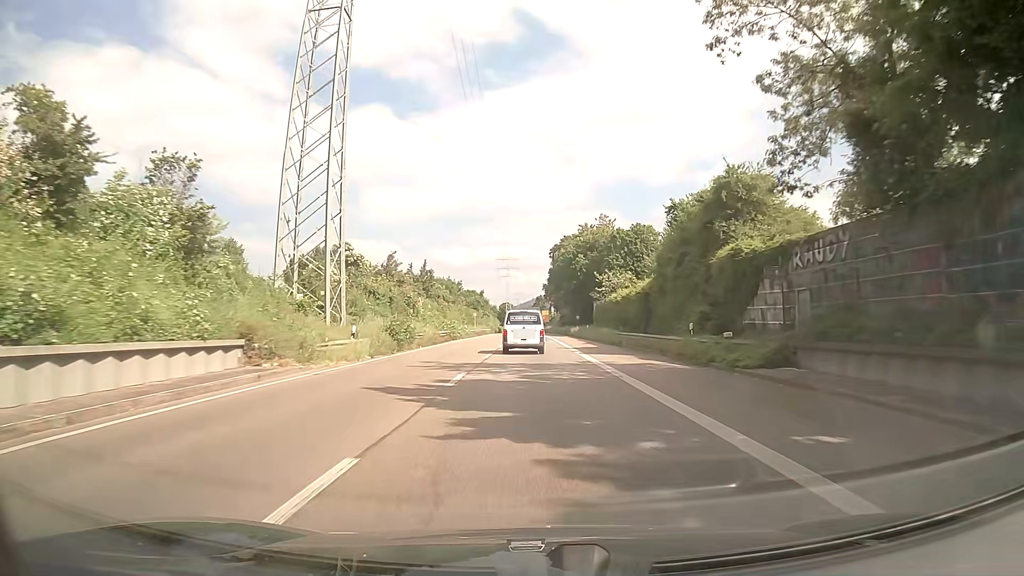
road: trunk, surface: asphalt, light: Day
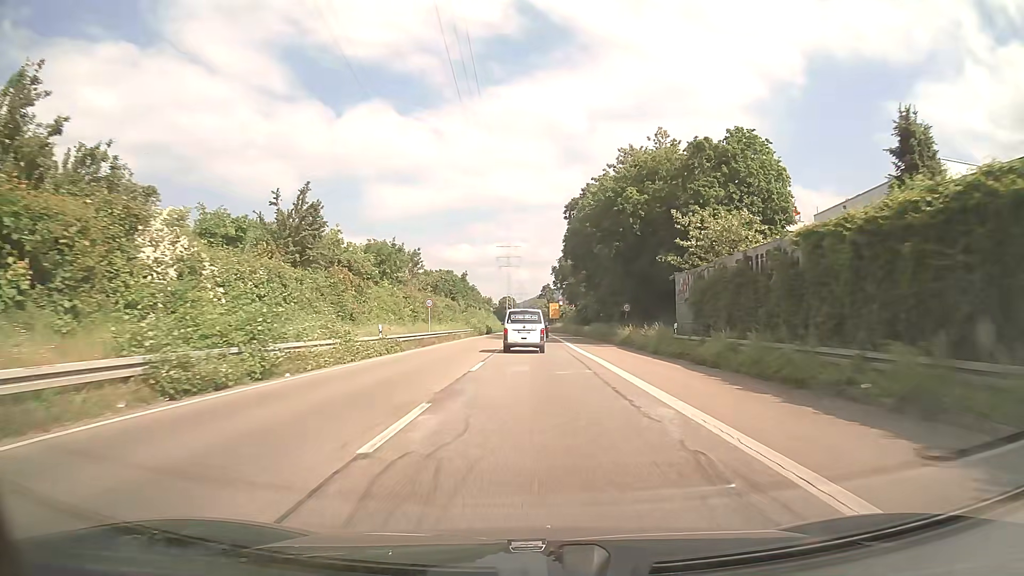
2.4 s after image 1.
(+0.1, +43.8) m; 0°
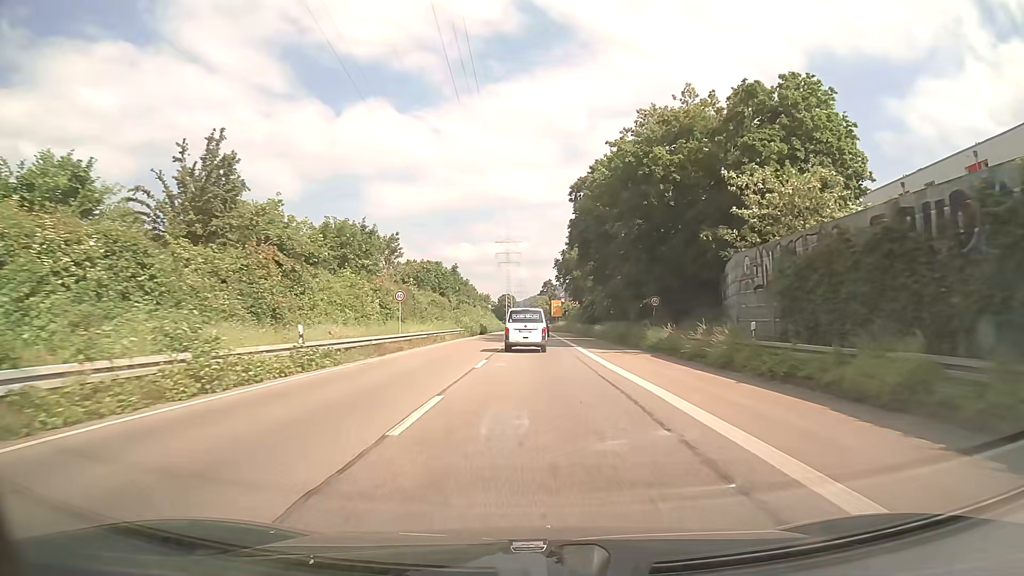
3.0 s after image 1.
(0.0, +10.8) m; 0°
(0, +10) (0, +20) (0, +30) (0, +40) (0, +50) (0, +60) (0, +70) (0, +80) (0, +90) (0, +100) m
